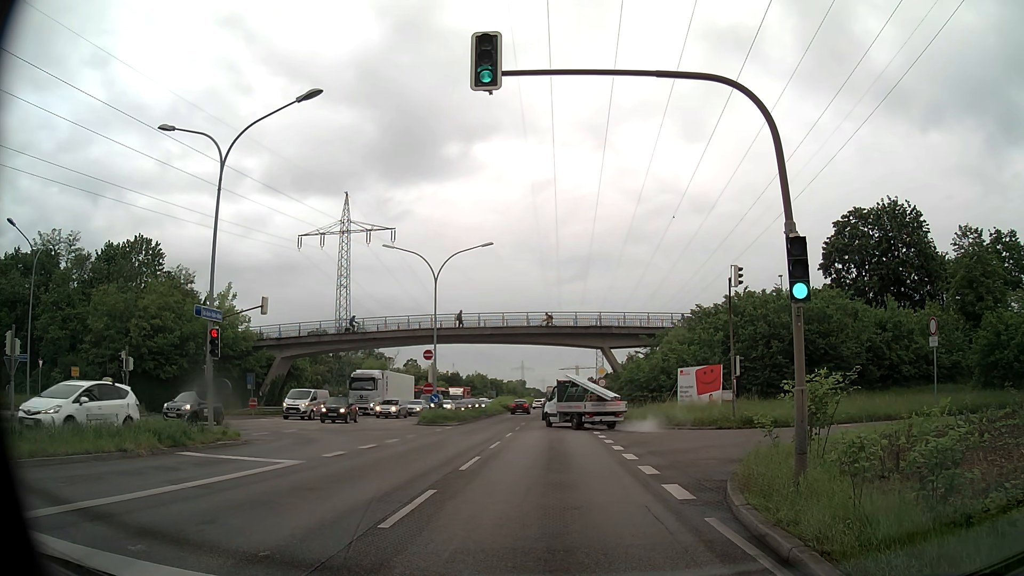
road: primary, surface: asphalt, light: Day
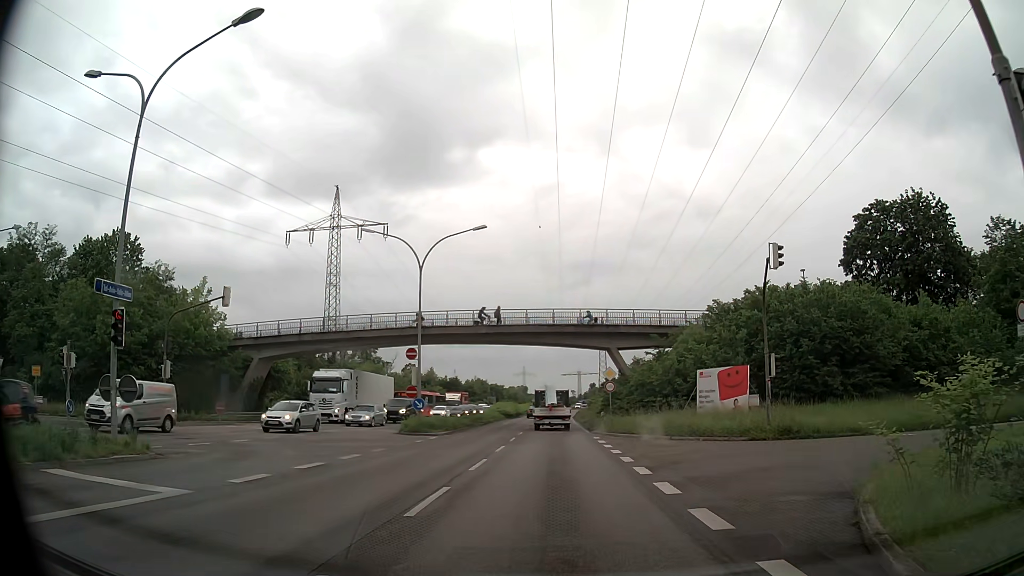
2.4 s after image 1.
(0.0, +5.3) m; 0°
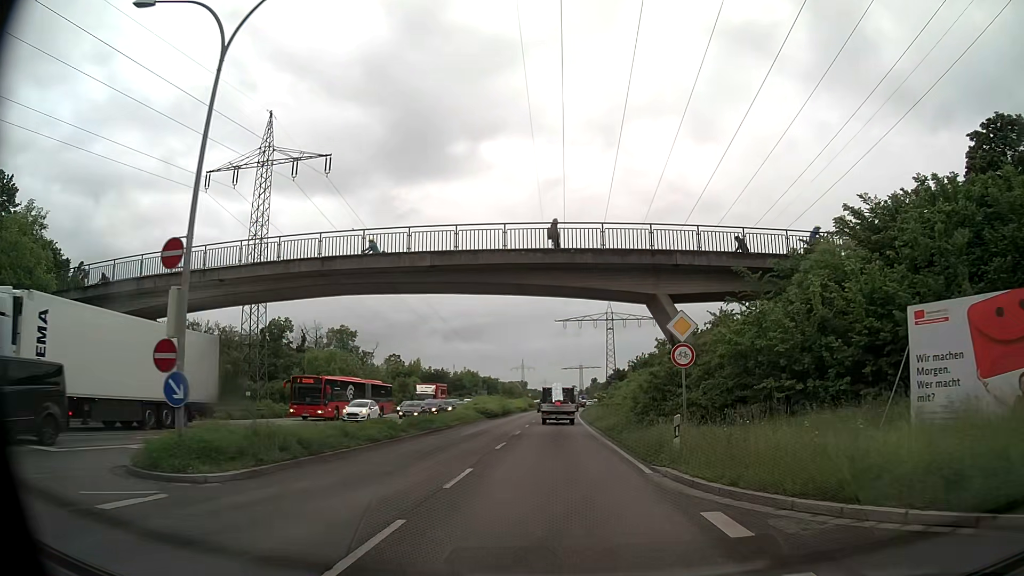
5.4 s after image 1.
(-0.2, +22.4) m; -1°
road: trunk
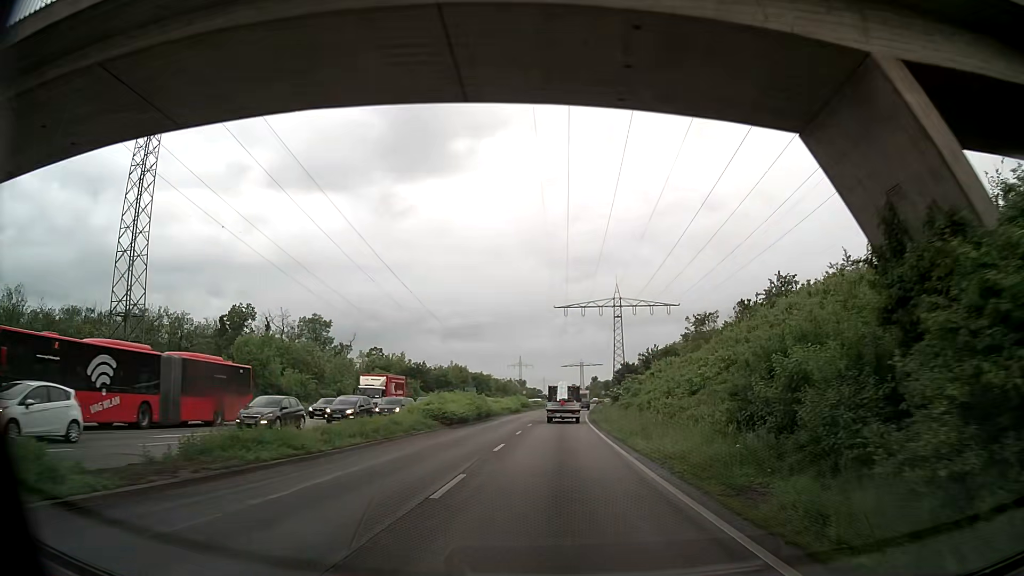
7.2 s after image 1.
(0.0, +19.5) m; 0°
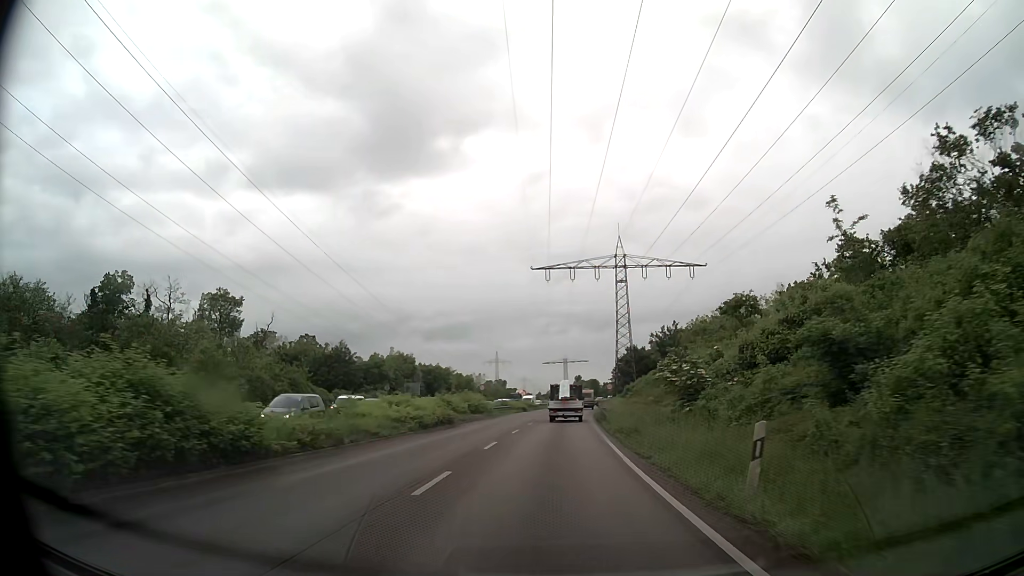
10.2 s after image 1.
(+0.5, +37.2) m; +1°
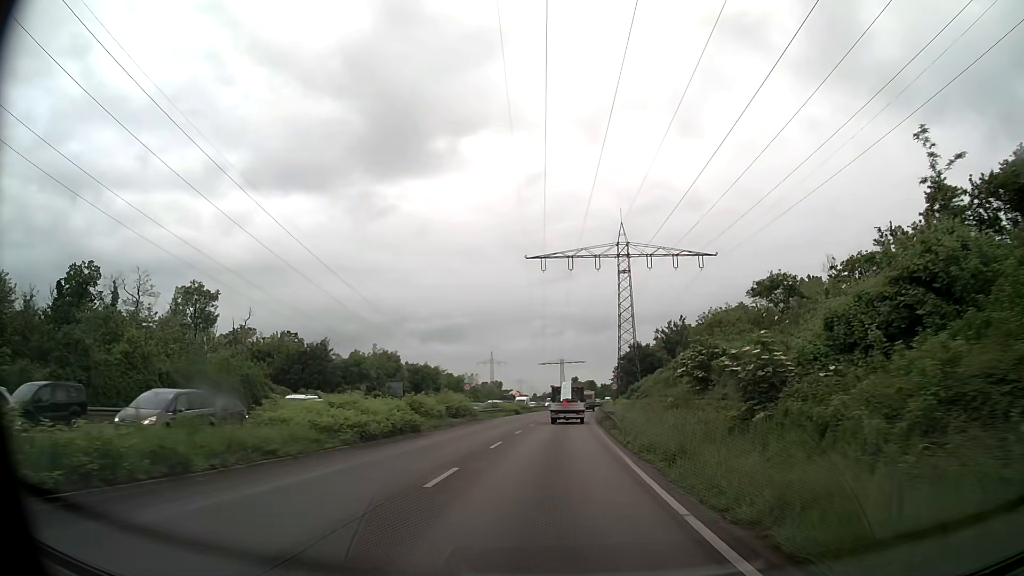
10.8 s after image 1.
(0.0, +7.9) m; 0°
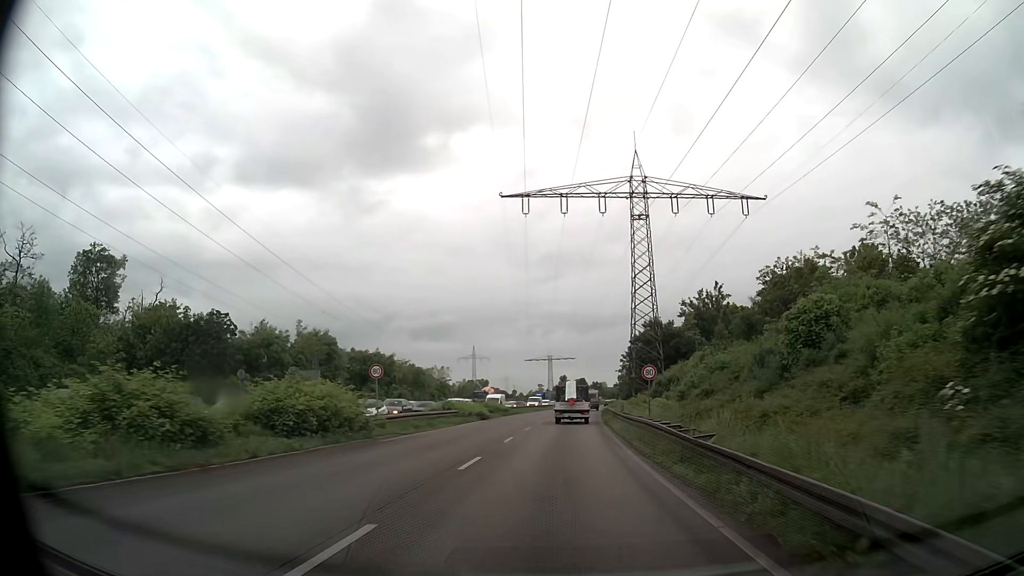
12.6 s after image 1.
(+0.2, +24.5) m; +1°
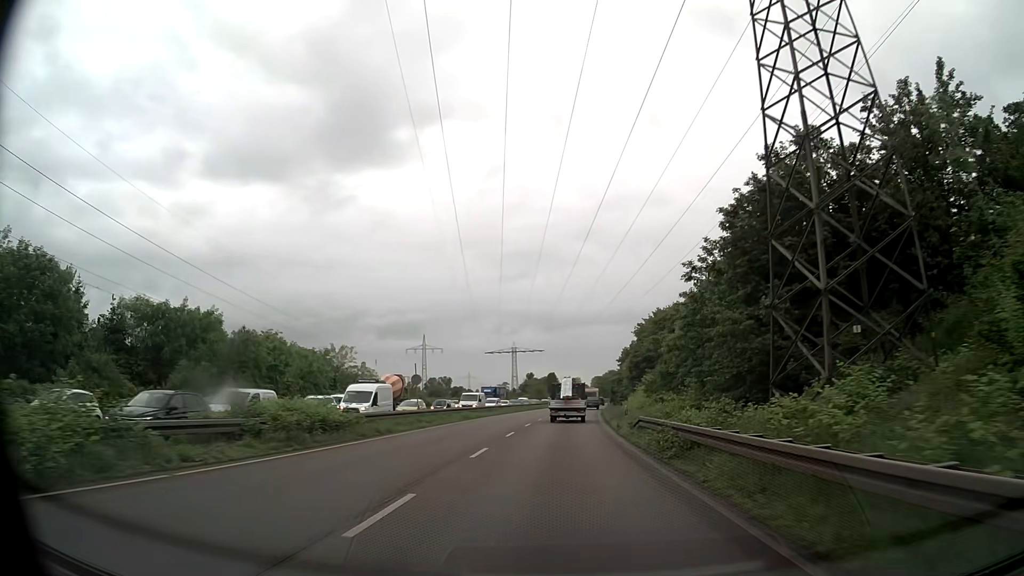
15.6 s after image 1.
(+0.8, +42.9) m; +2°
(0, +10) (0, +20) (+1, +30) (+1, +40) (+1, +50) (+2, +60) (+3, +70) (+4, +80) (+5, +90) (+6, +100) m
